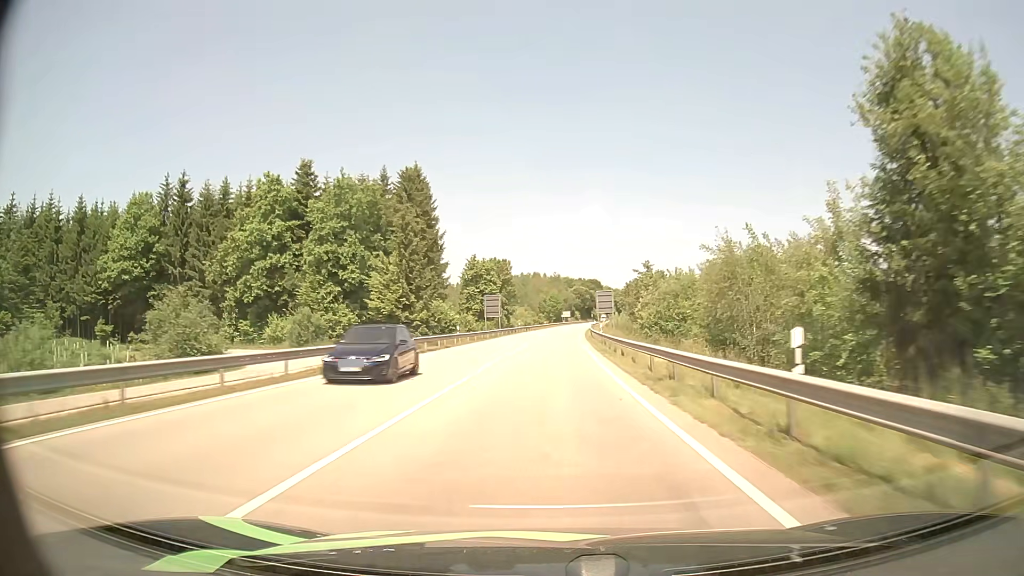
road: primary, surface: asphalt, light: Day
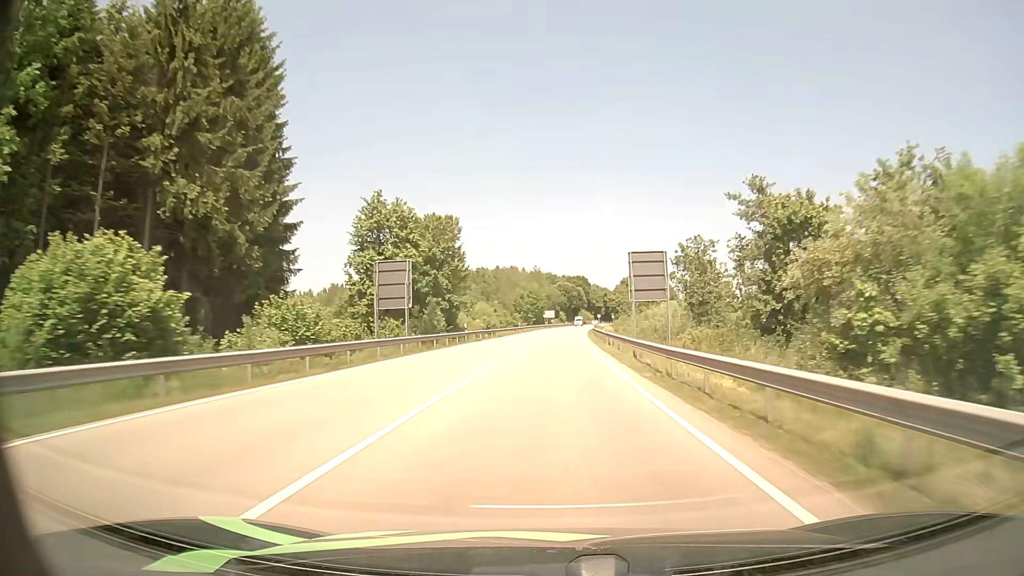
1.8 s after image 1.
(+0.5, +47.1) m; +2°
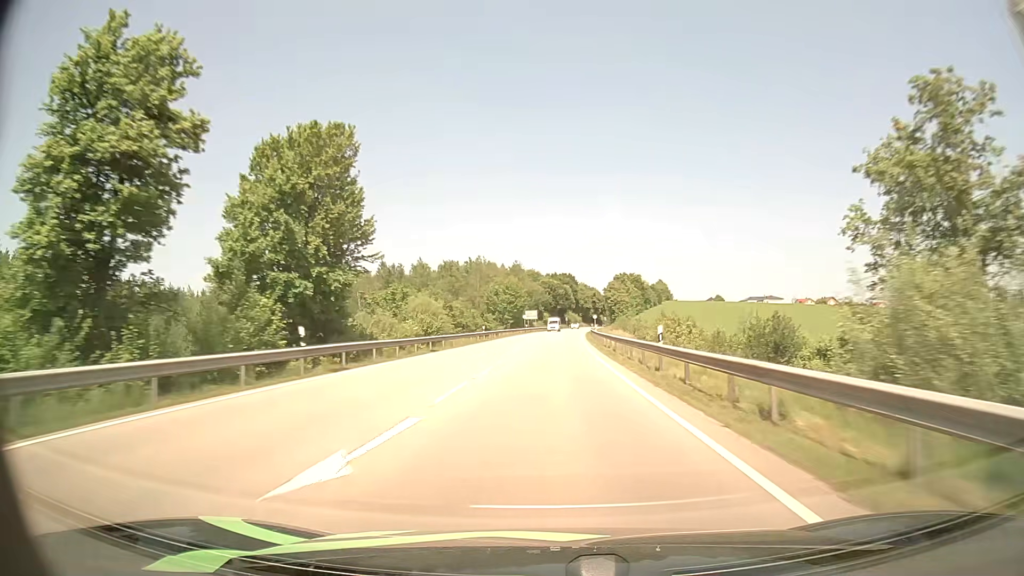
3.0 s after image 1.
(+0.5, +32.4) m; +2°
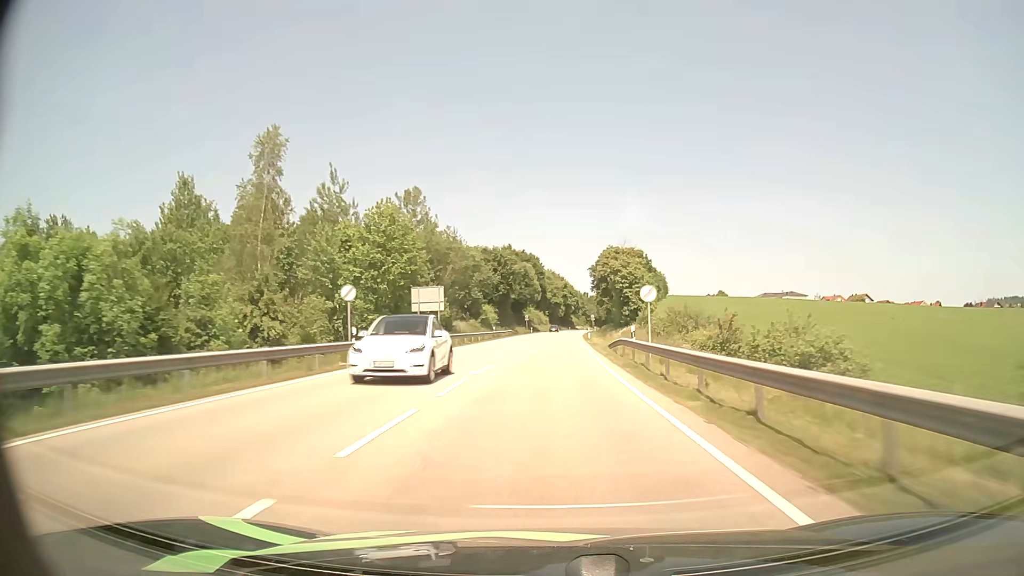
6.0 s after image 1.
(+2.0, +82.6) m; +3°
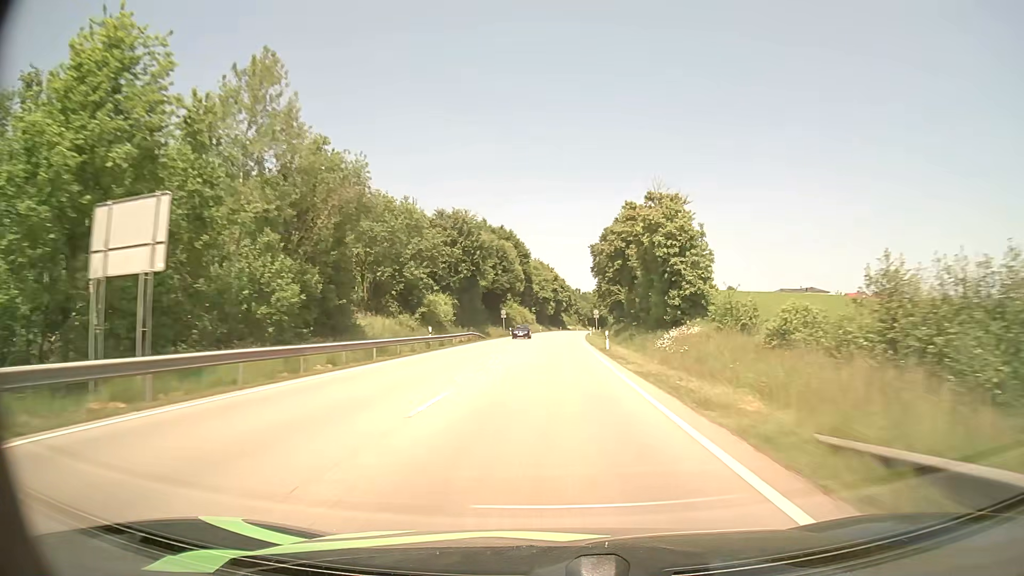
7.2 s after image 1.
(+0.3, +33.6) m; +1°
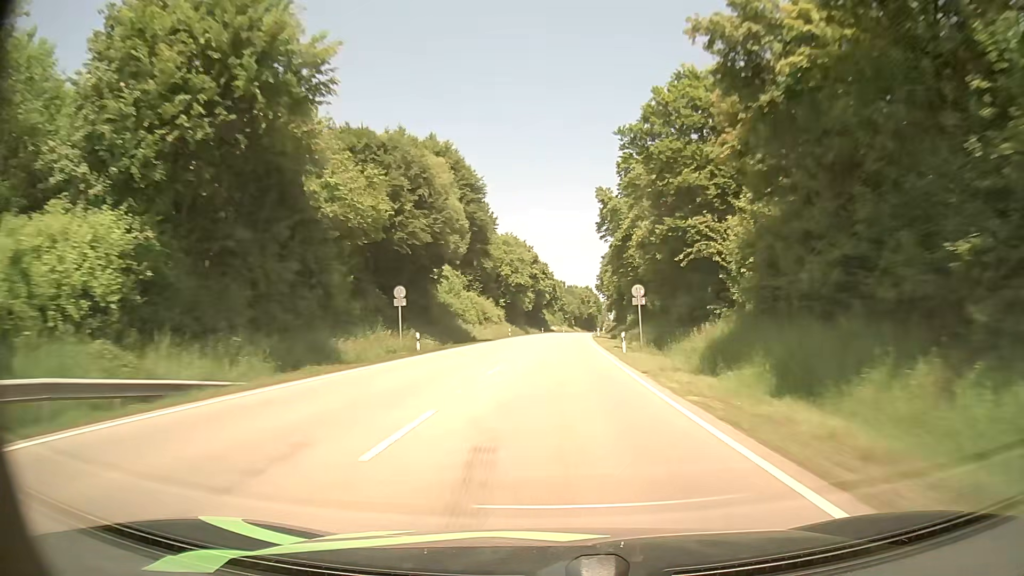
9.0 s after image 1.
(+0.6, +51.3) m; +2°
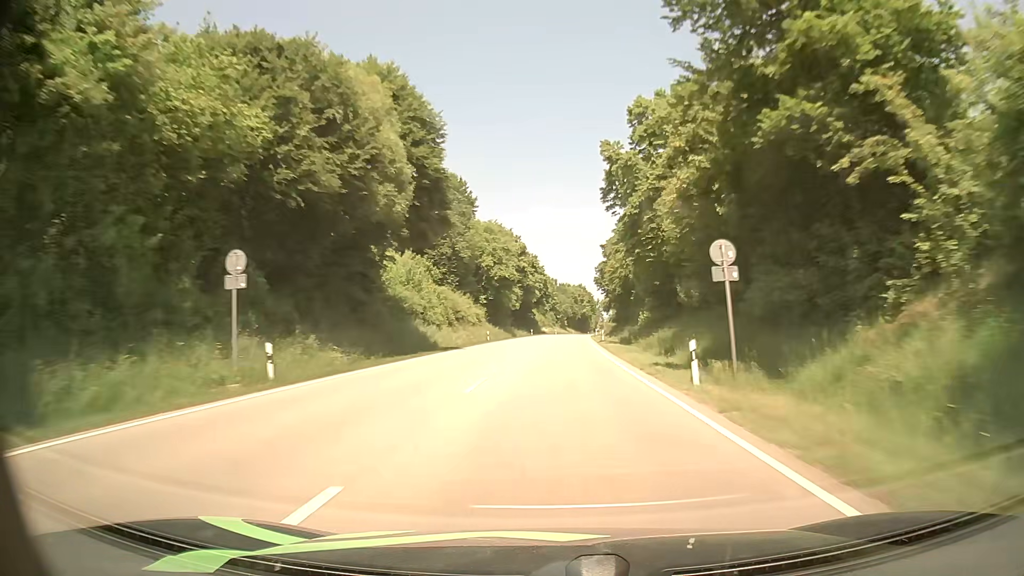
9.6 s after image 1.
(+0.1, +17.2) m; 0°
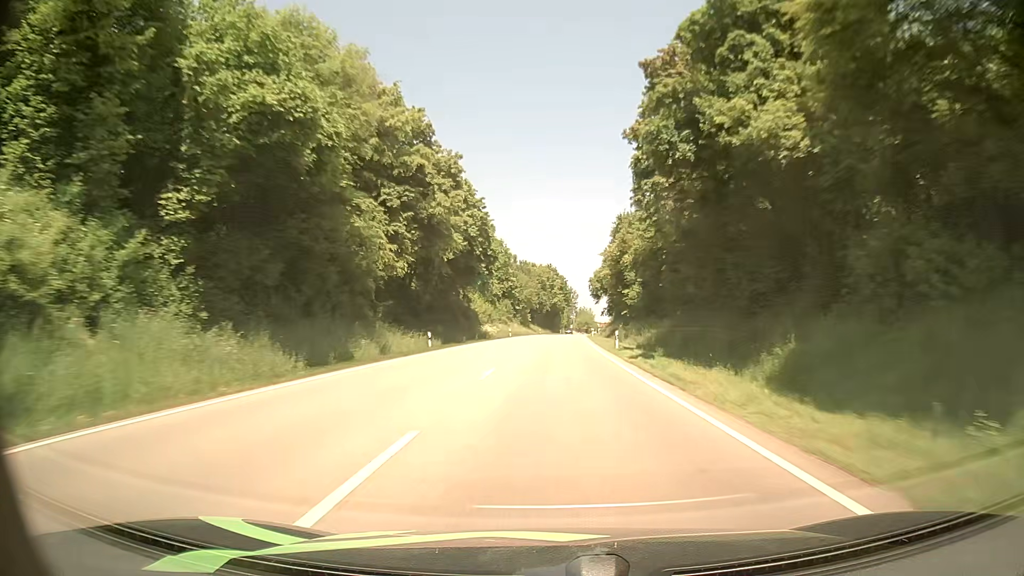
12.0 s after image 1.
(+2.2, +69.1) m; +3°
(0, +10) (0, +20) (0, +30) (+1, +40) (+1, +50) (+1, +60) (+2, +70) (+2, +80) (+3, +90) (+3, +100) m
